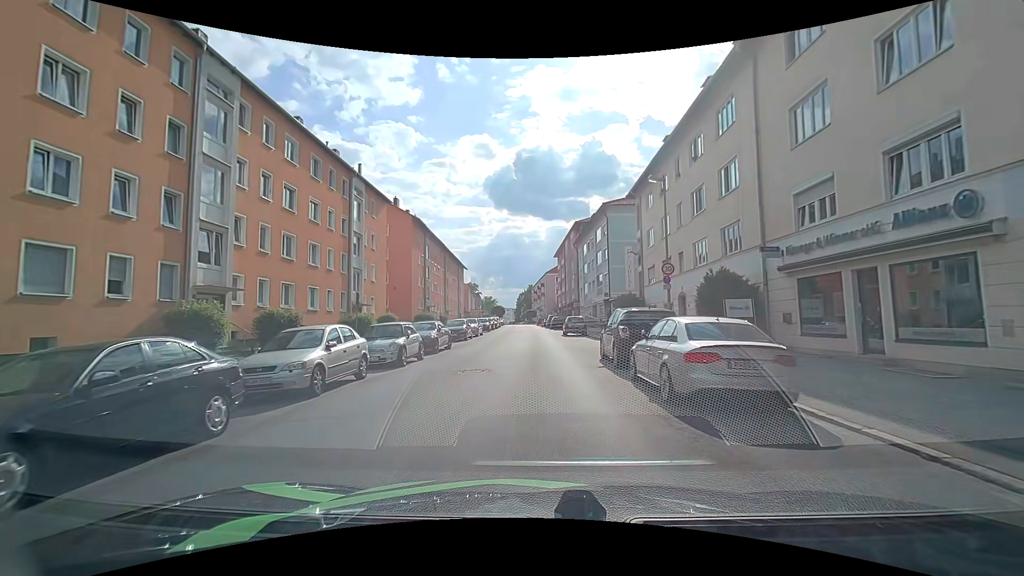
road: tertiary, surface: asphalt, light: Day
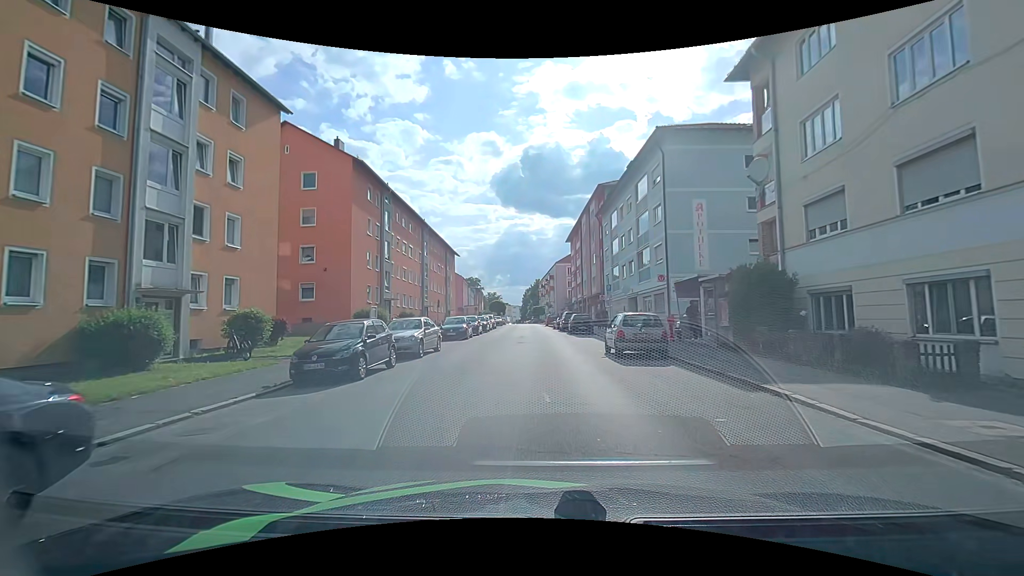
(-0.1, +20.9) m; -1°
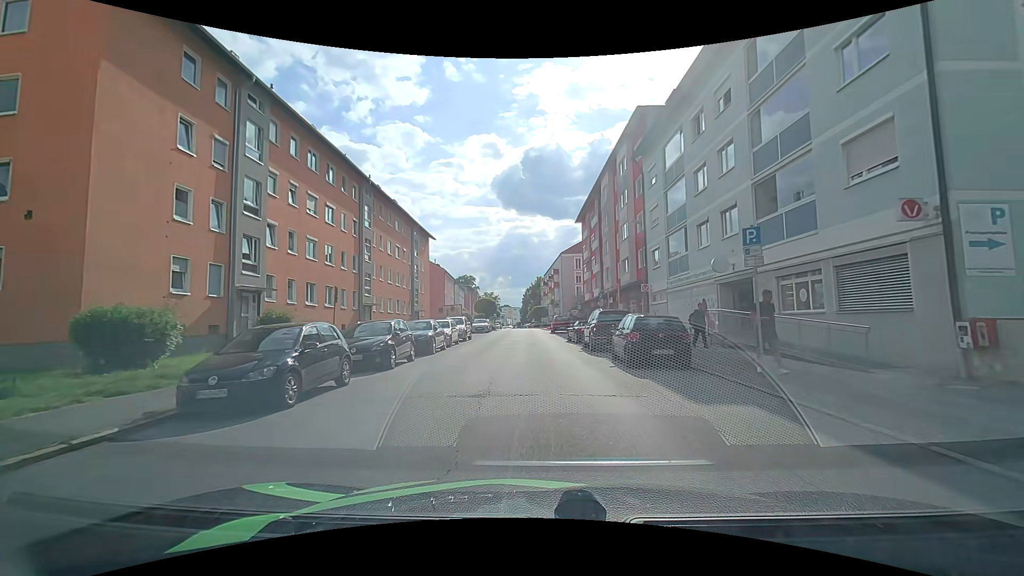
(+0.1, +21.9) m; 0°
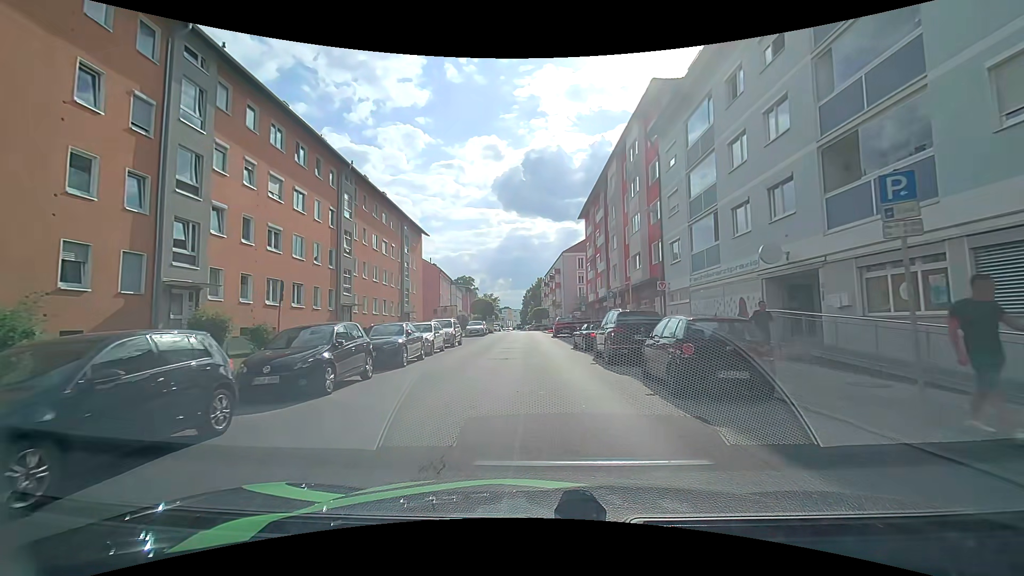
(0.0, +4.5) m; 0°
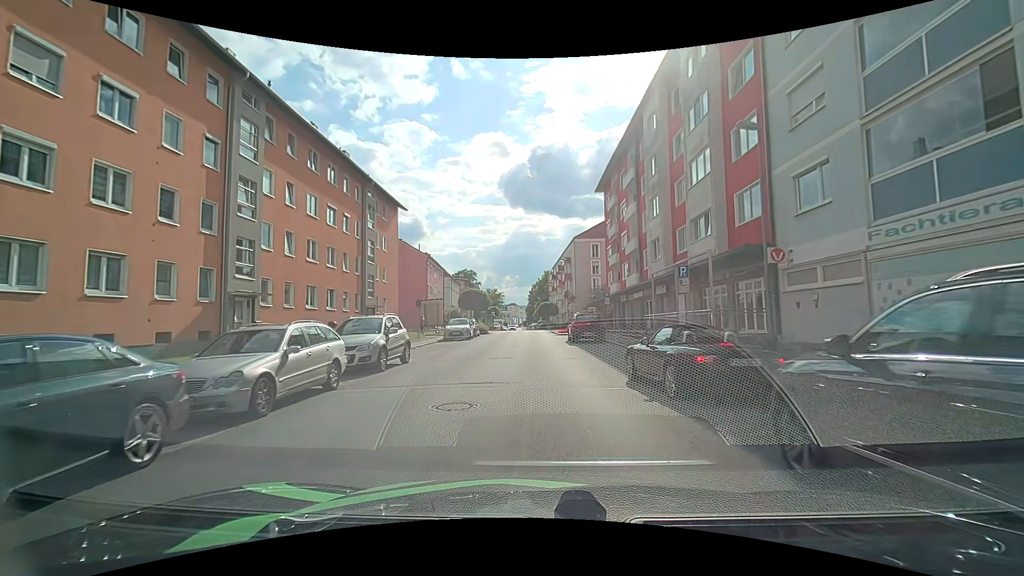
(-0.1, +13.4) m; -1°
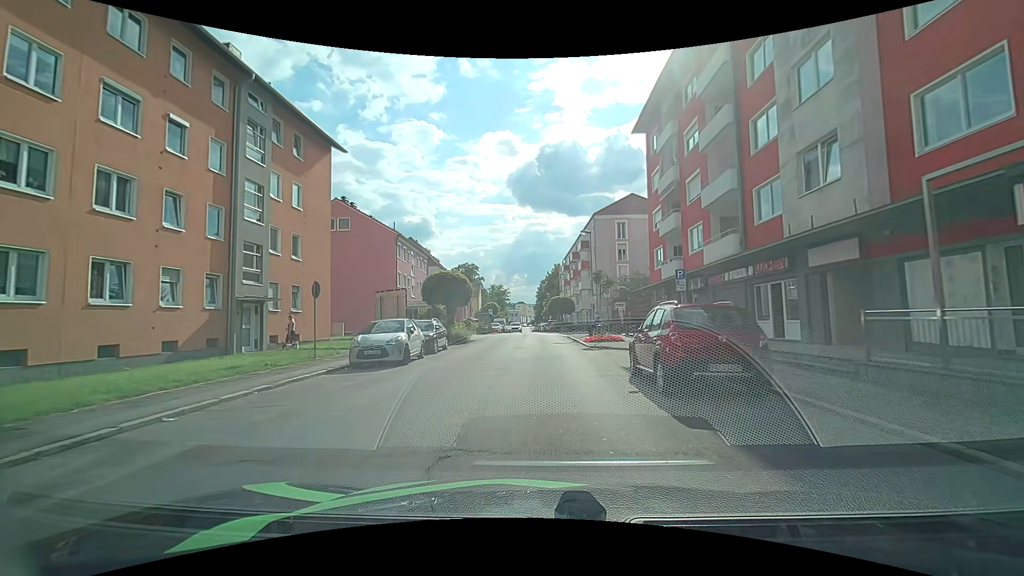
(-0.1, +17.7) m; -1°
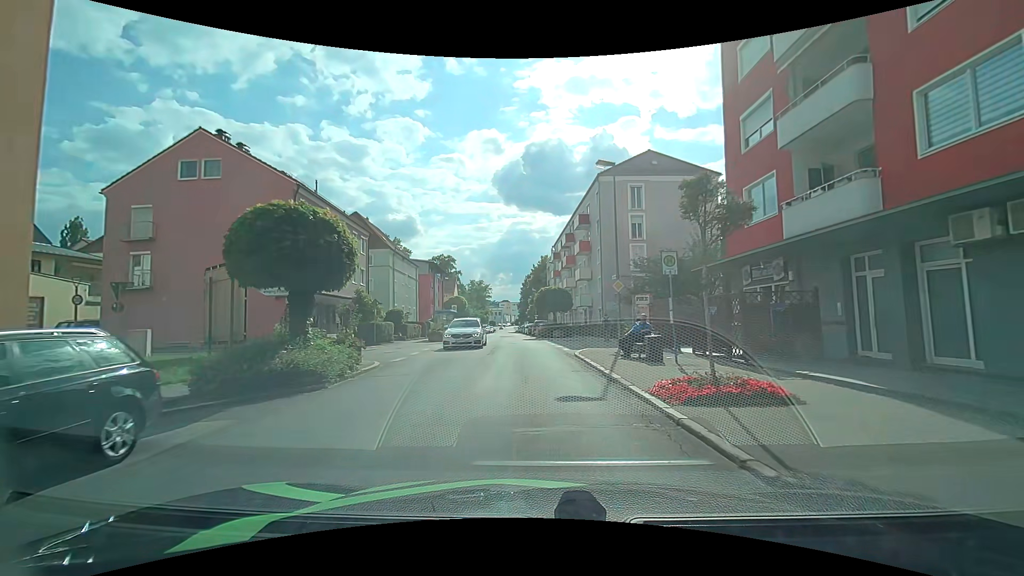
(+0.2, +17.6) m; +2°
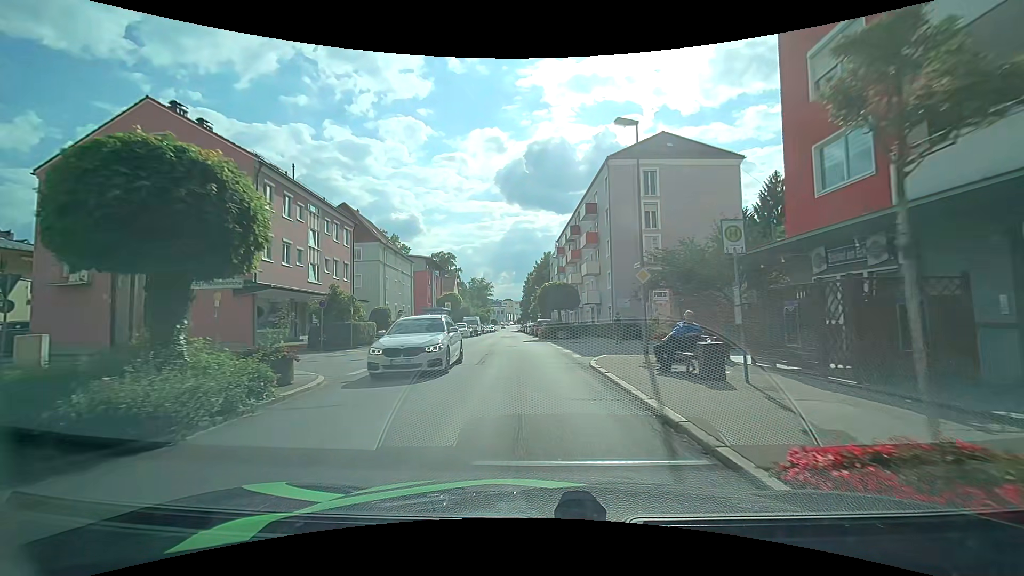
(0.0, +4.5) m; 0°
(0, +10) (-1, +20) (-1, +30) (-2, +40) (-2, +50) (-3, +60) (-4, +70) (-4, +80) (-5, +90) (-5, +100) m
